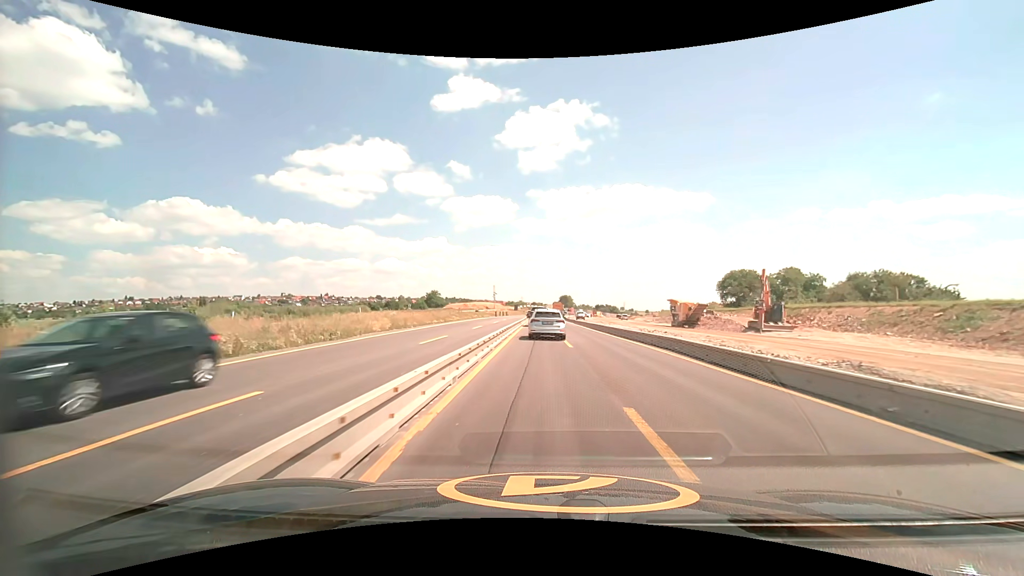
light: Day
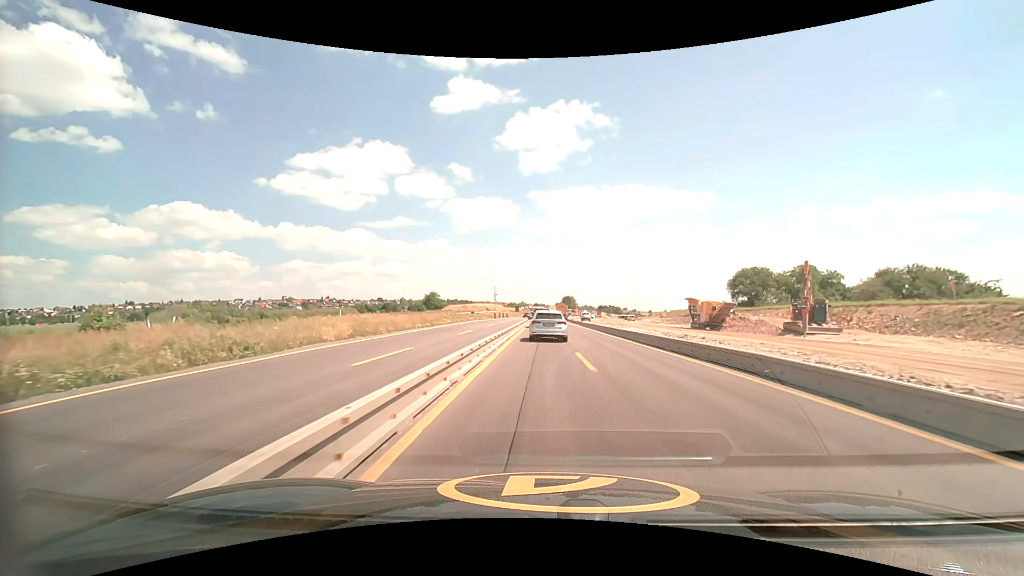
(0.0, +7.5) m; 0°
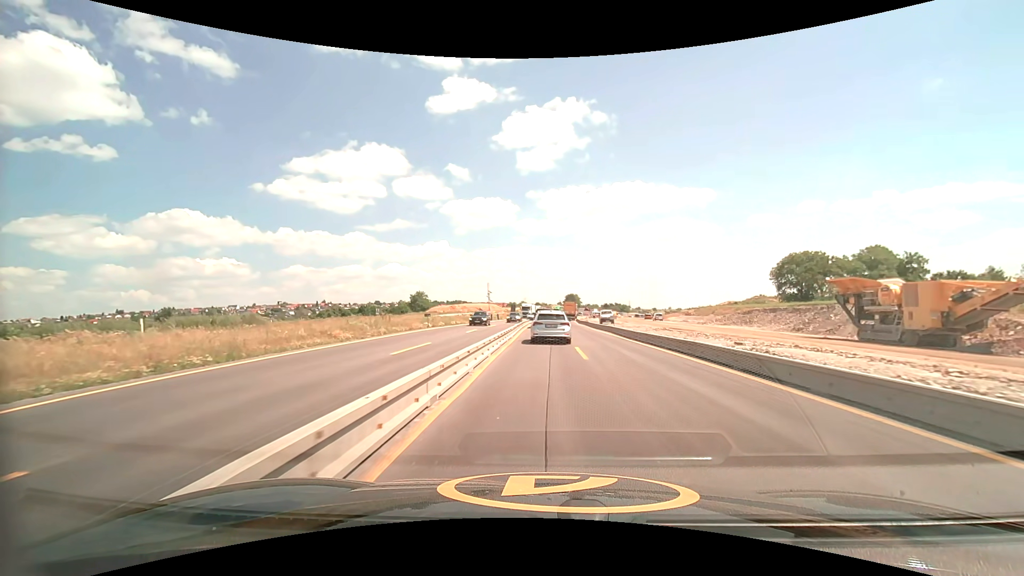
(0.0, +30.6) m; 0°
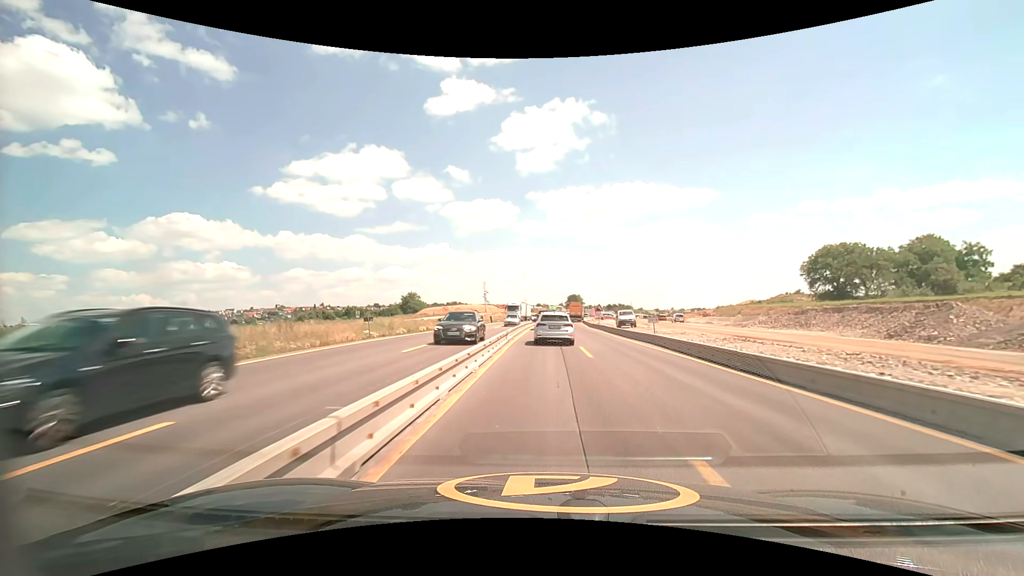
(0.0, +15.5) m; 0°
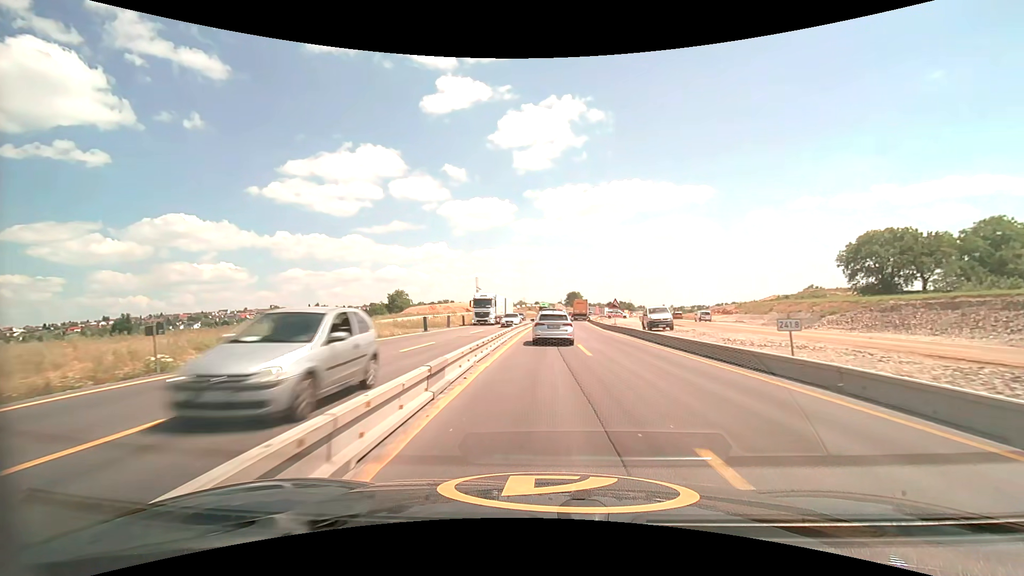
(0.0, +16.1) m; 0°
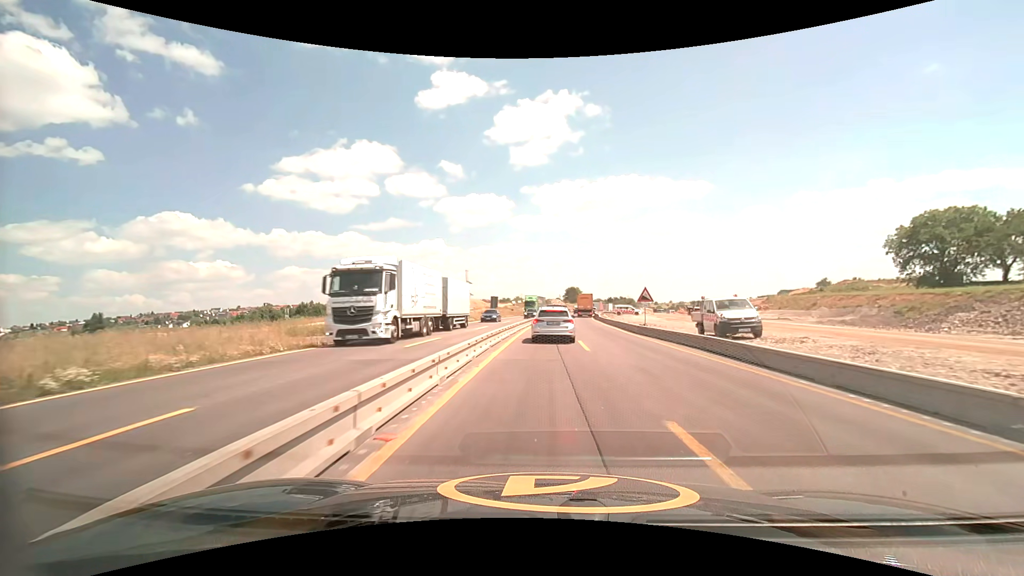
(0.0, +15.7) m; 0°
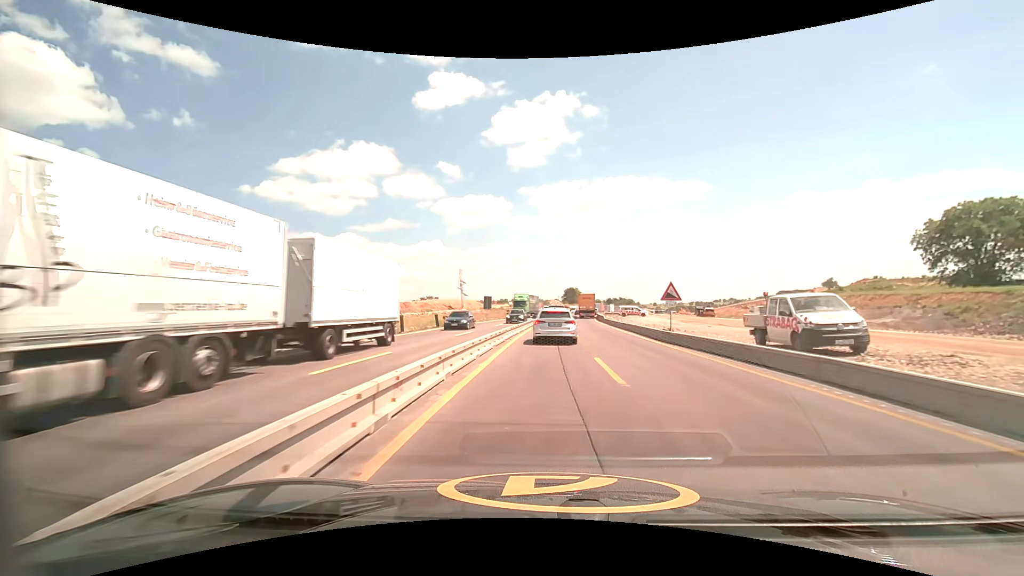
(0.0, +7.3) m; 0°
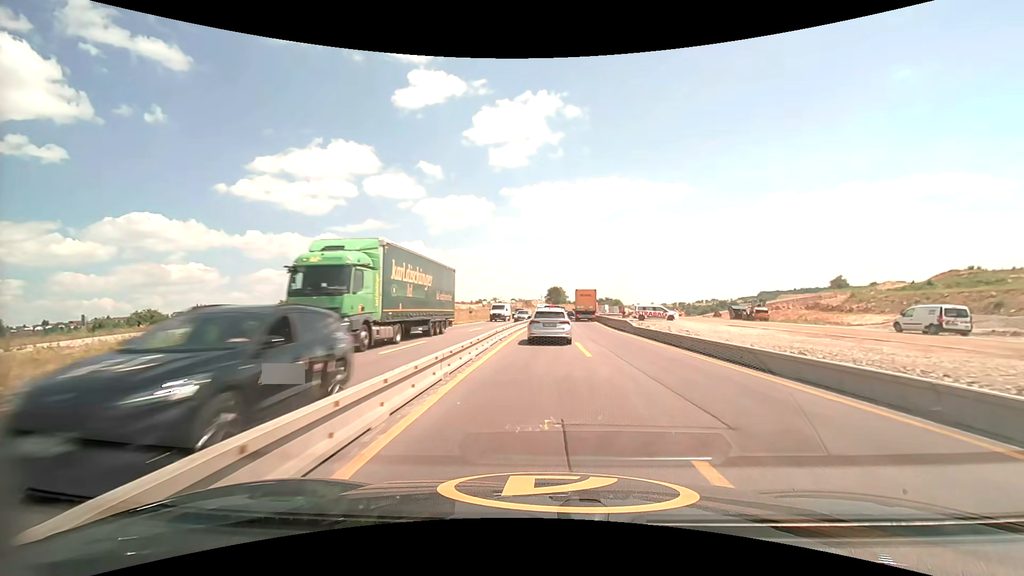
(+0.4, +27.8) m; +2°
